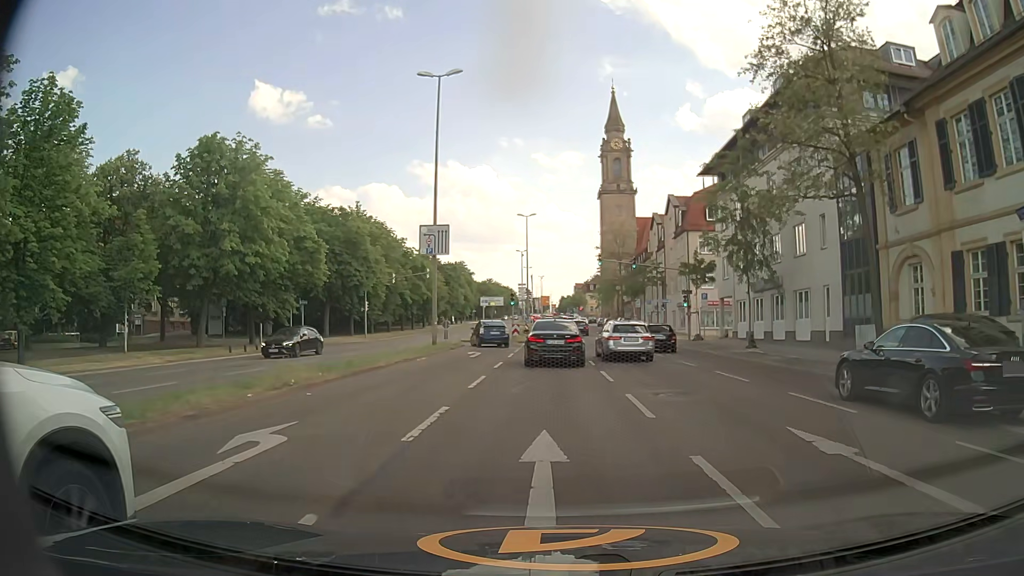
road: primary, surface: asphalt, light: Day
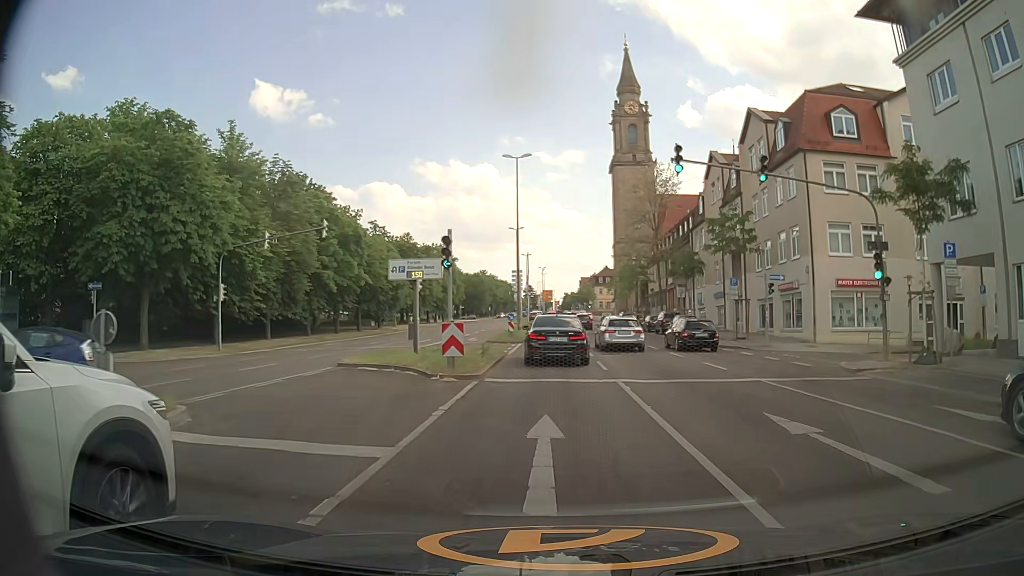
(-0.2, +29.8) m; 0°
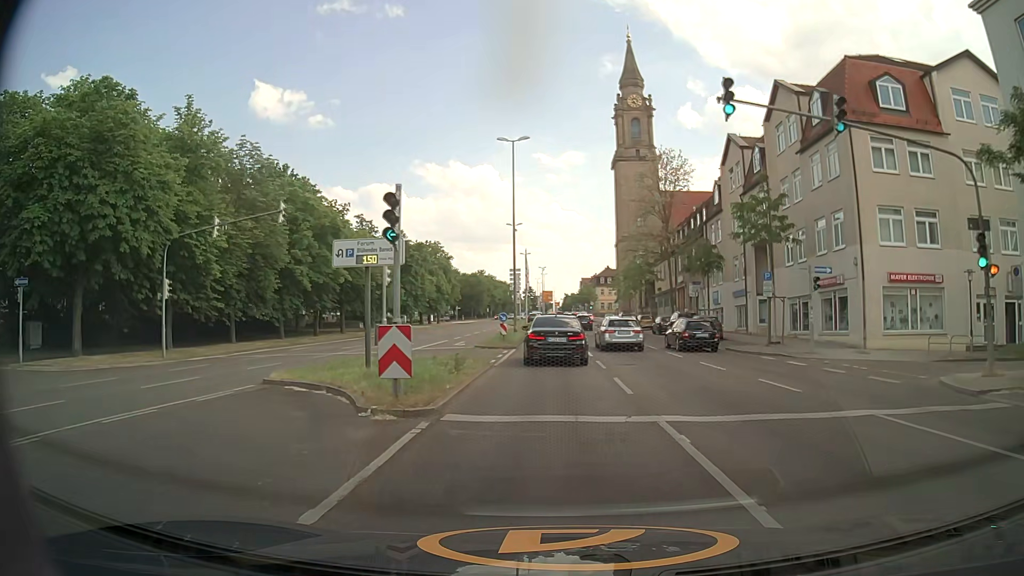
(0.0, +5.7) m; 0°
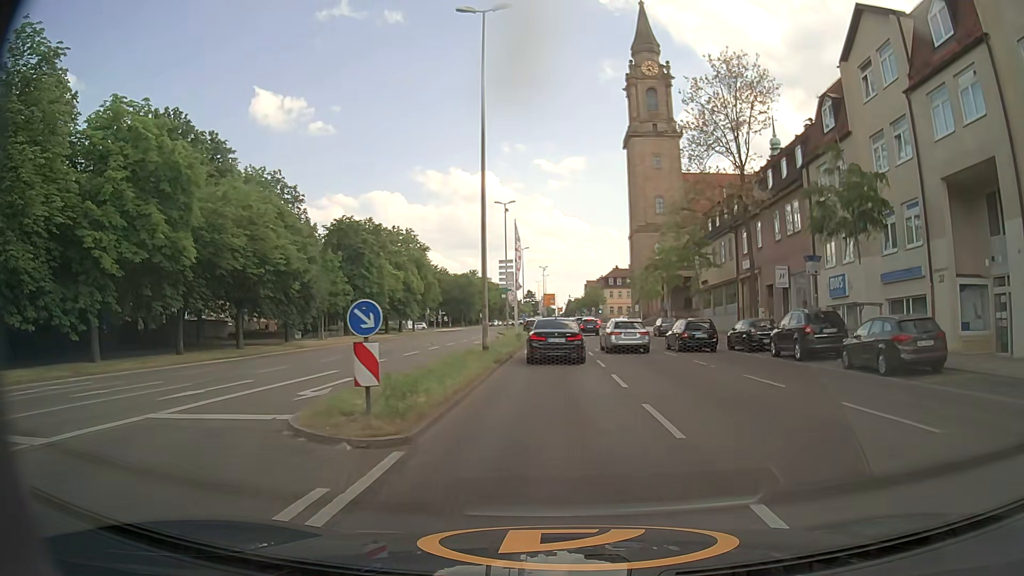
(-0.1, +23.0) m; -1°
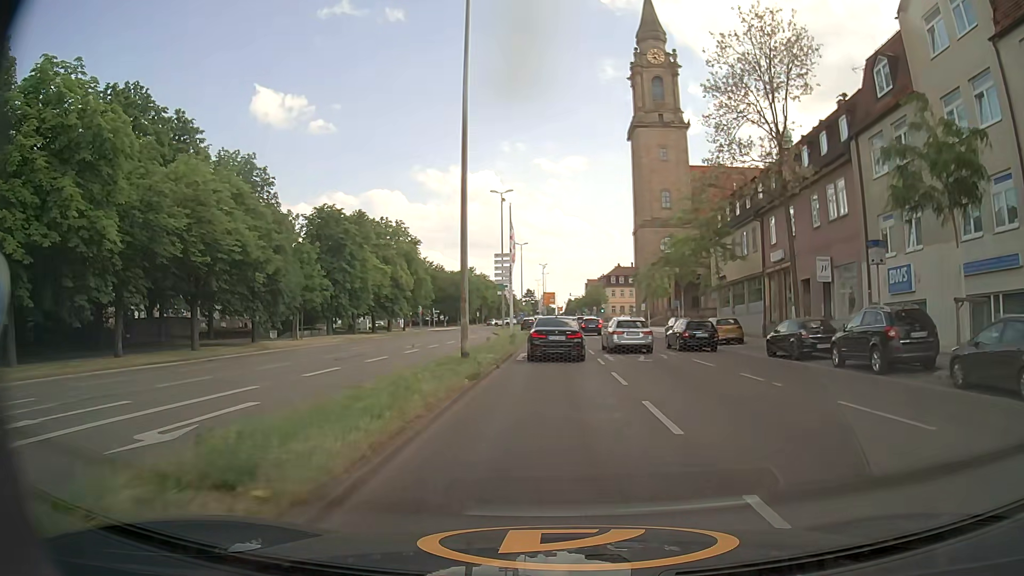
(0.0, +6.0) m; 0°
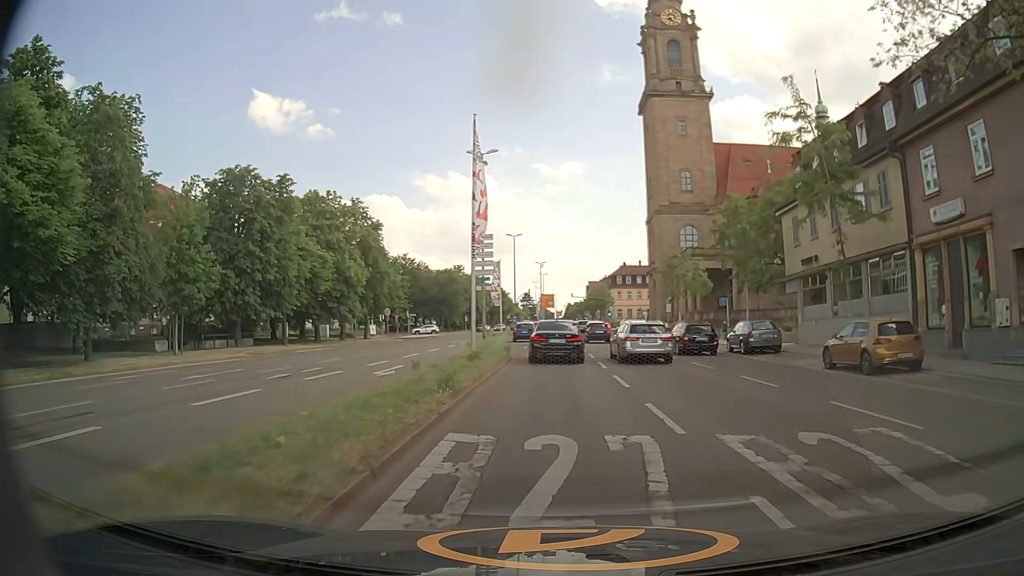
(0.0, +18.3) m; +1°
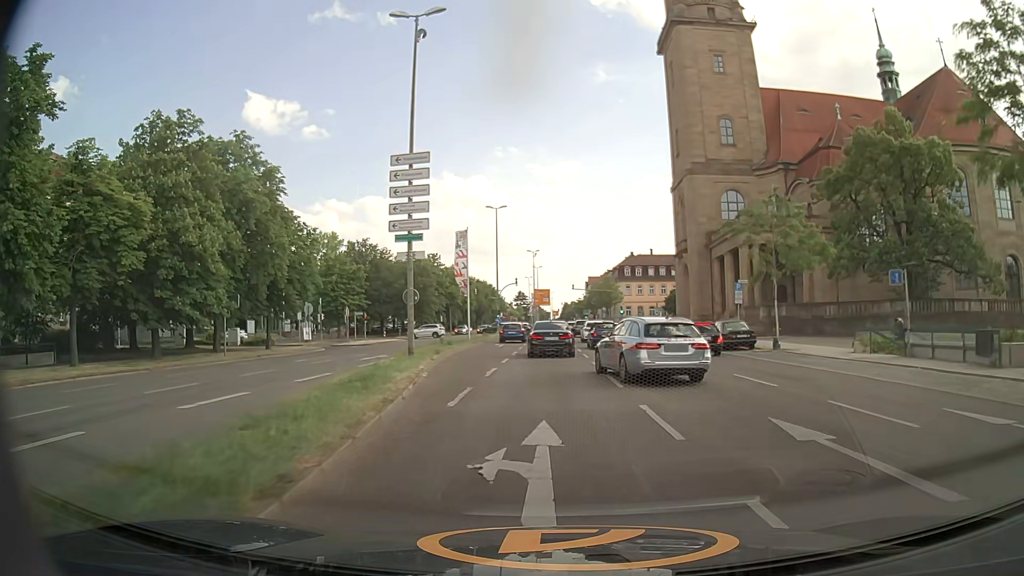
(-0.1, +24.8) m; 0°
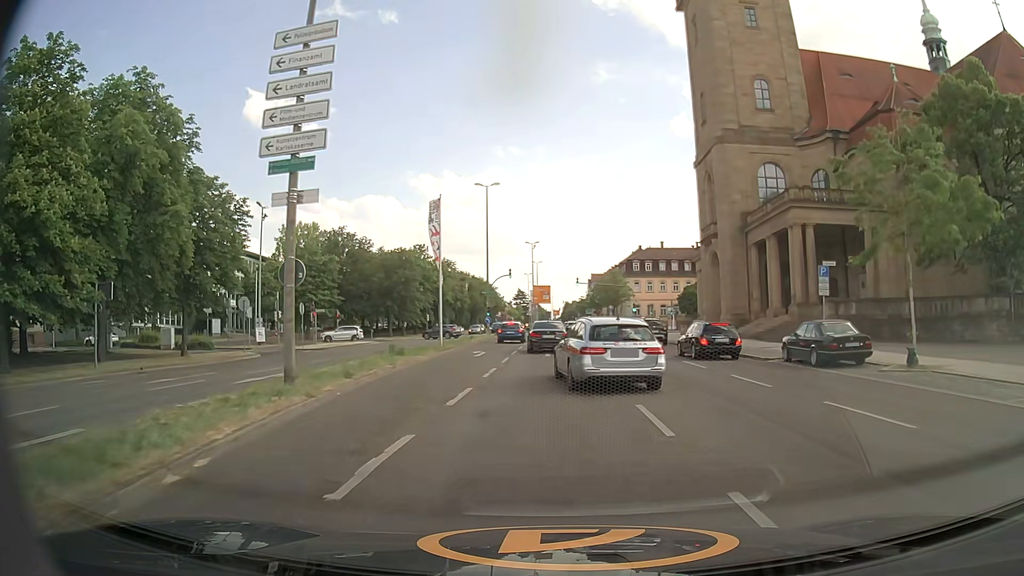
(0.0, +12.1) m; 0°
(0, +10) (0, +20) (0, +30) (0, +40) (-1, +50) (-1, +60) (-1, +70) (-1, +80) (-1, +90) (-1, +100) m
